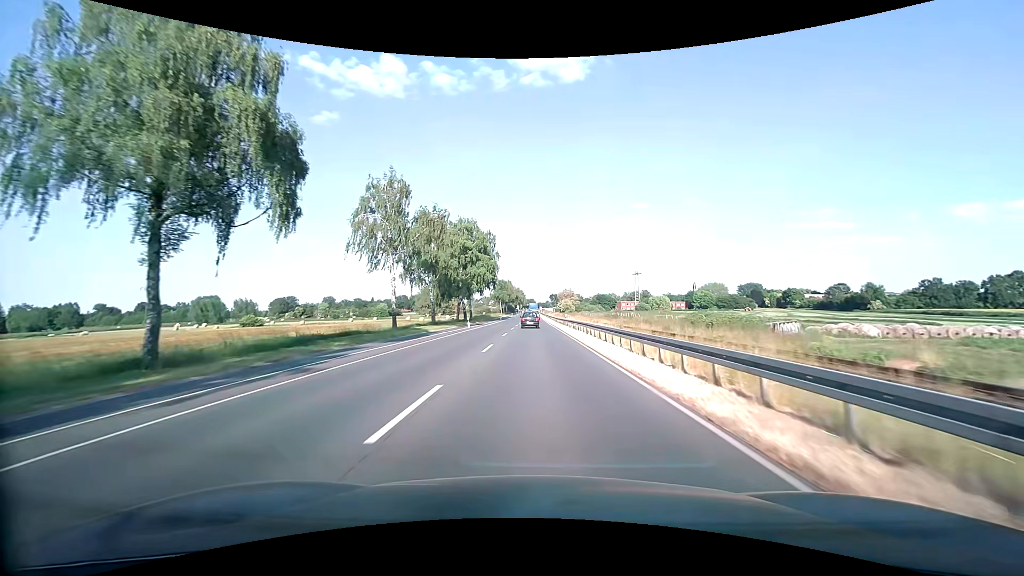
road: primary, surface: asphalt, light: Day
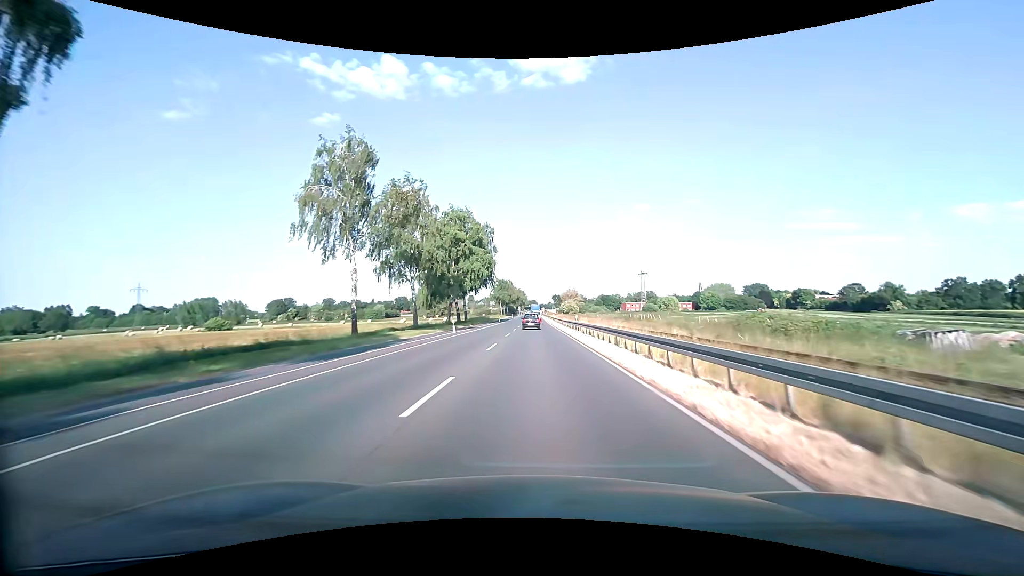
(0.0, +10.7) m; 0°
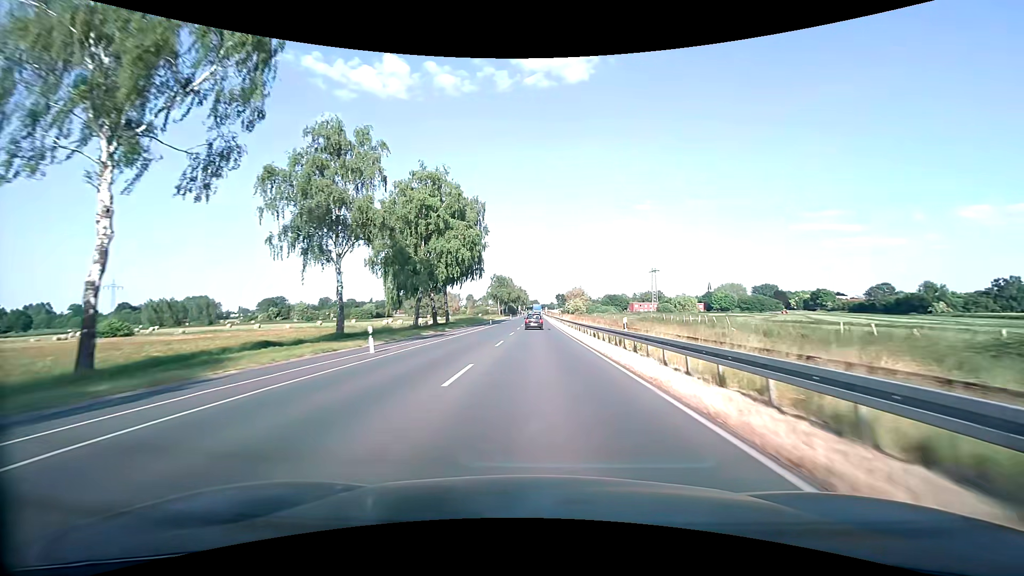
(-0.1, +21.5) m; 0°
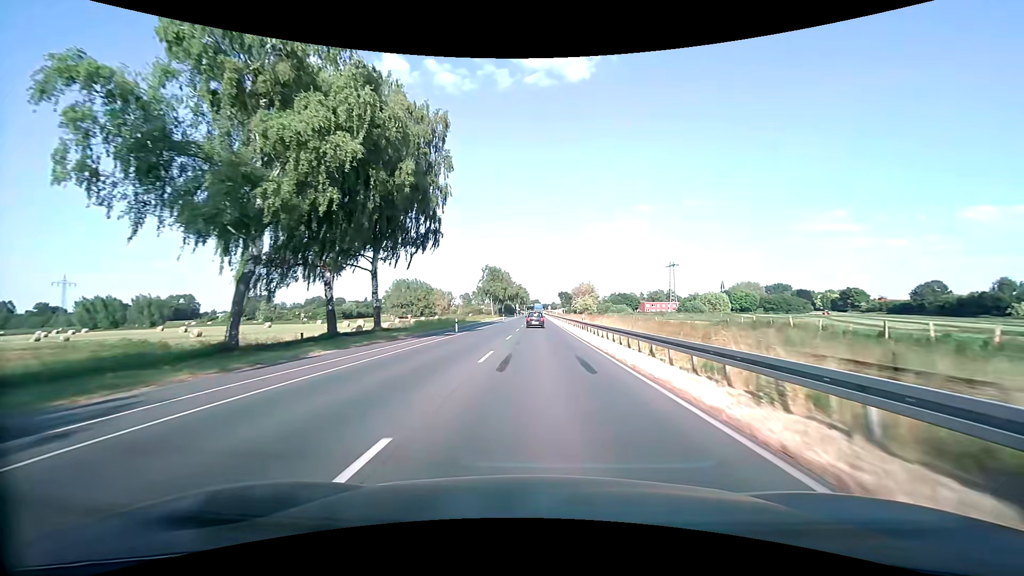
(-0.1, +32.2) m; 0°
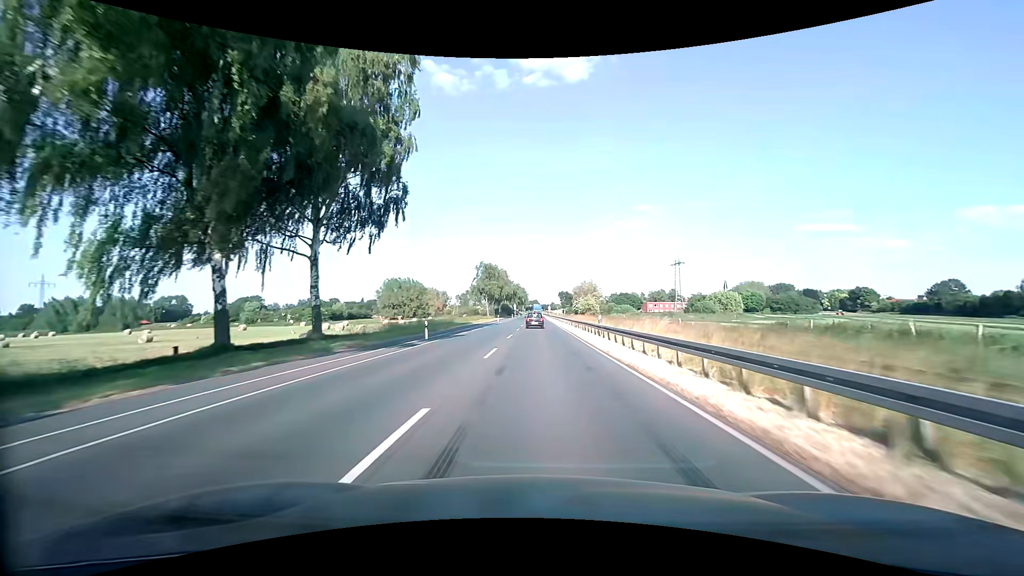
(0.0, +10.7) m; 0°
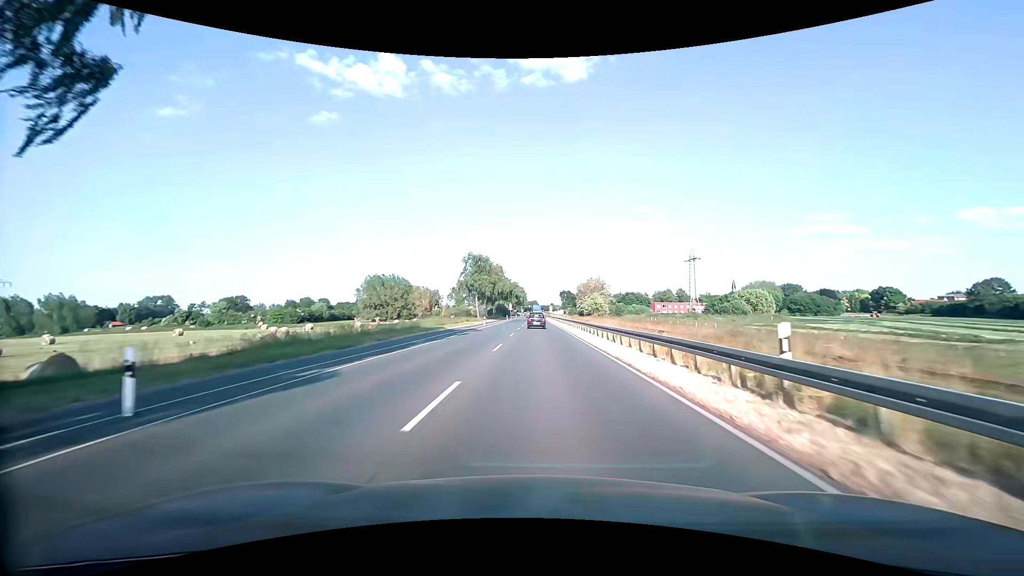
(+0.1, +21.4) m; 0°
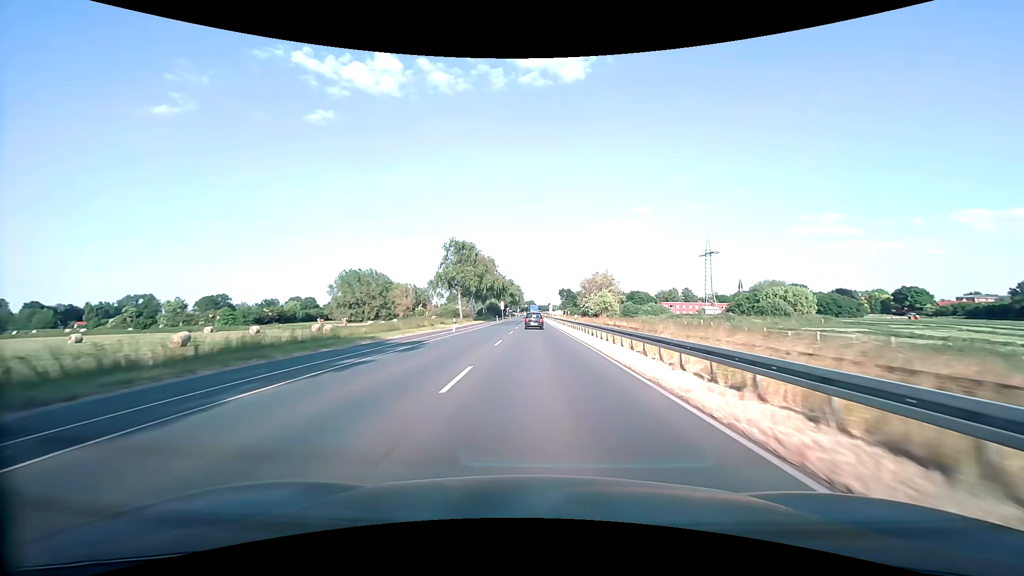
(+0.1, +21.4) m; 0°
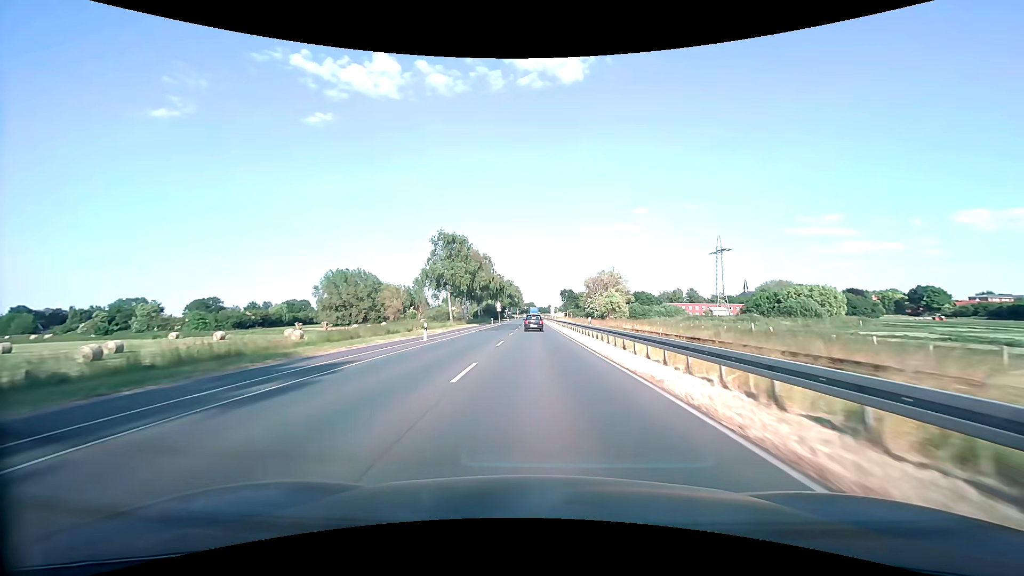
(0.0, +10.7) m; 0°
(0, +10) (0, +20) (0, +30) (0, +40) (0, +50) (0, +60) (0, +70) (0, +80) (0, +90) (0, +100) m
